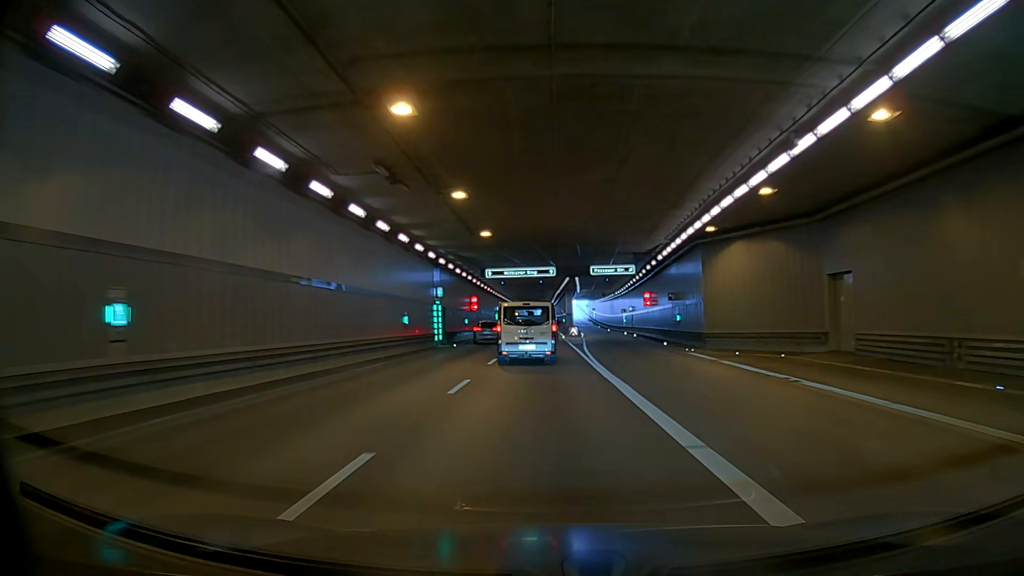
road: trunk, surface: asphalt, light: Day
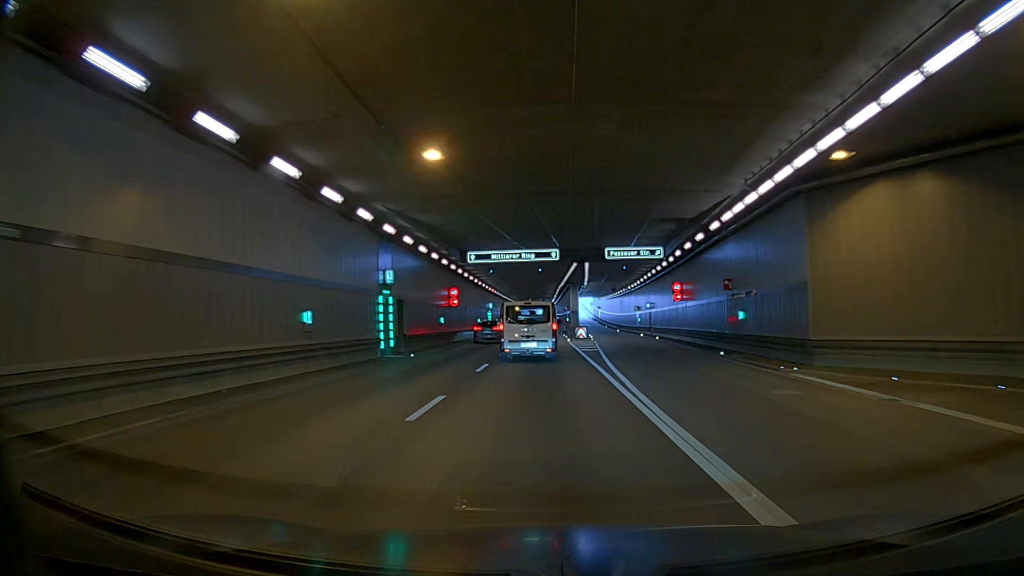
(0.0, +12.8) m; 0°
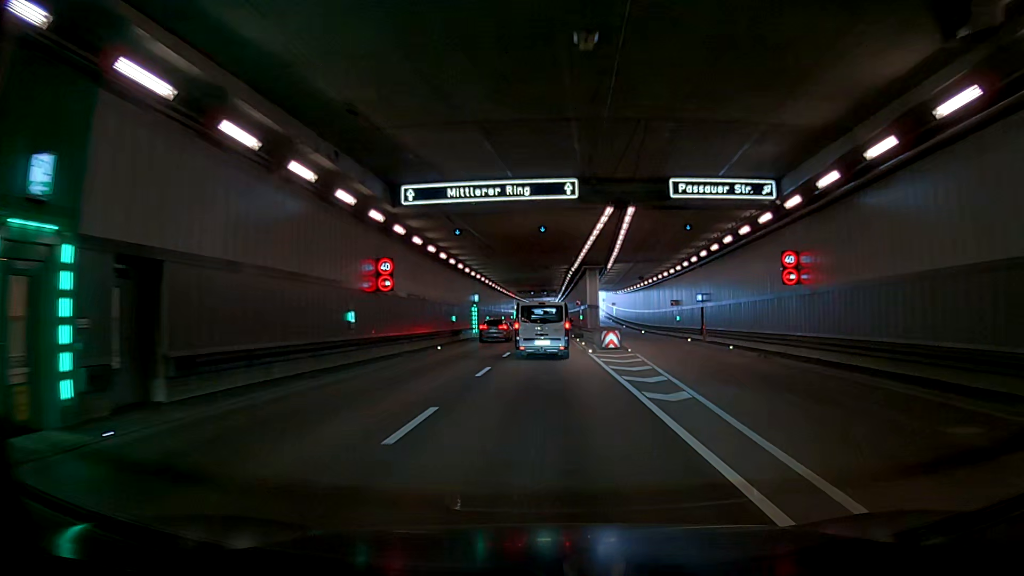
(0.0, +19.9) m; 0°
